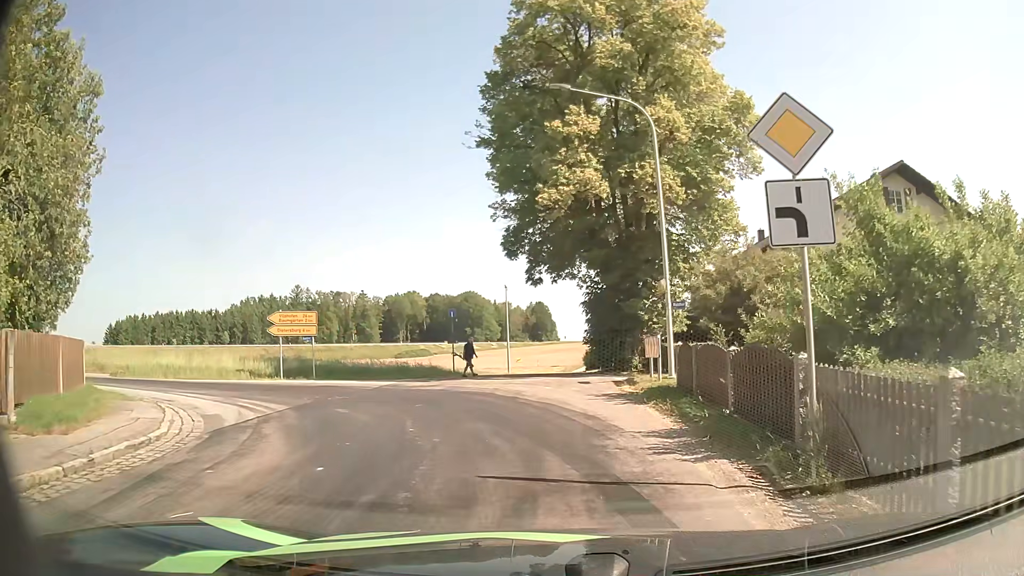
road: tertiary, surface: asphalt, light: Day
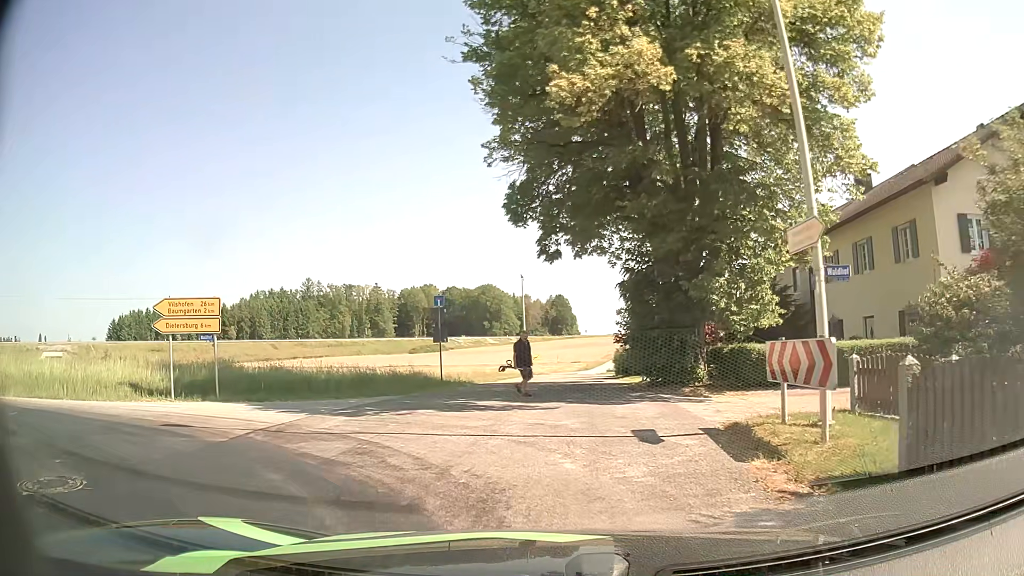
(-0.1, +9.3) m; -3°
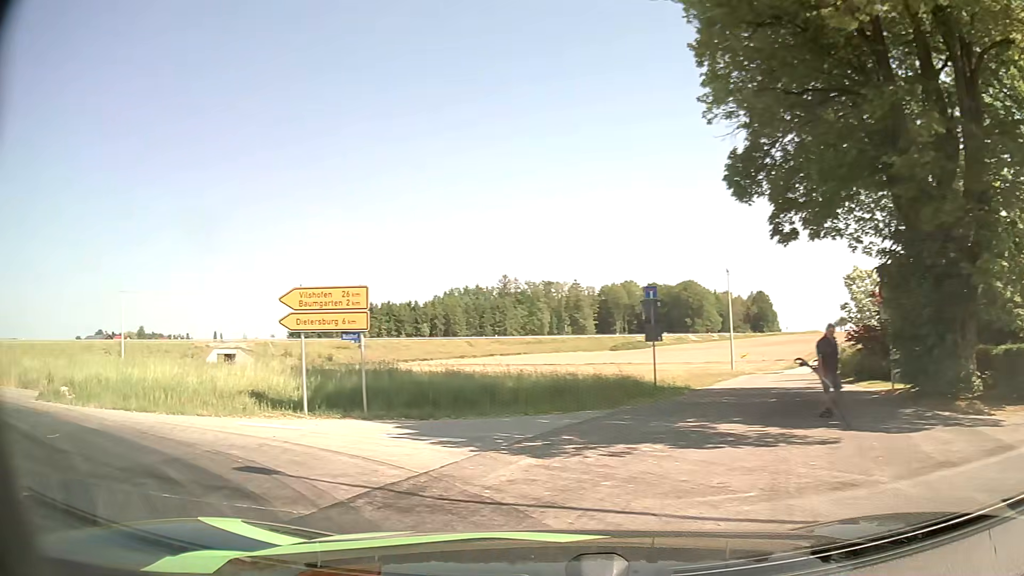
(-0.4, +4.2) m; -17°
(-5, +8) (-14, +11) (-24, +12) (-34, +13) (-44, +14) (-54, +15) (-64, +16) (-74, +18) (-83, +21) (-93, +23) m
